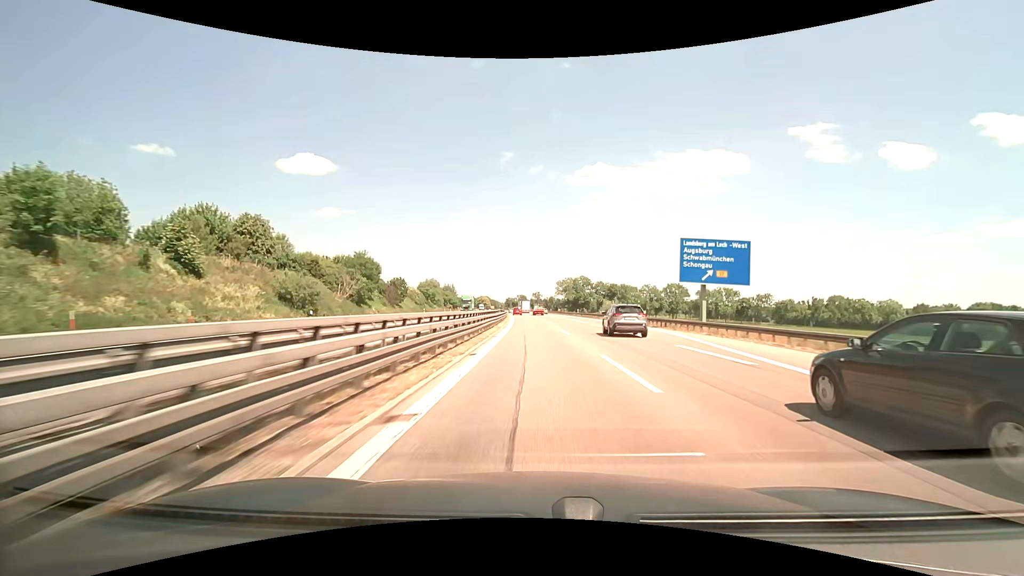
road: motorway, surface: asphalt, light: Day
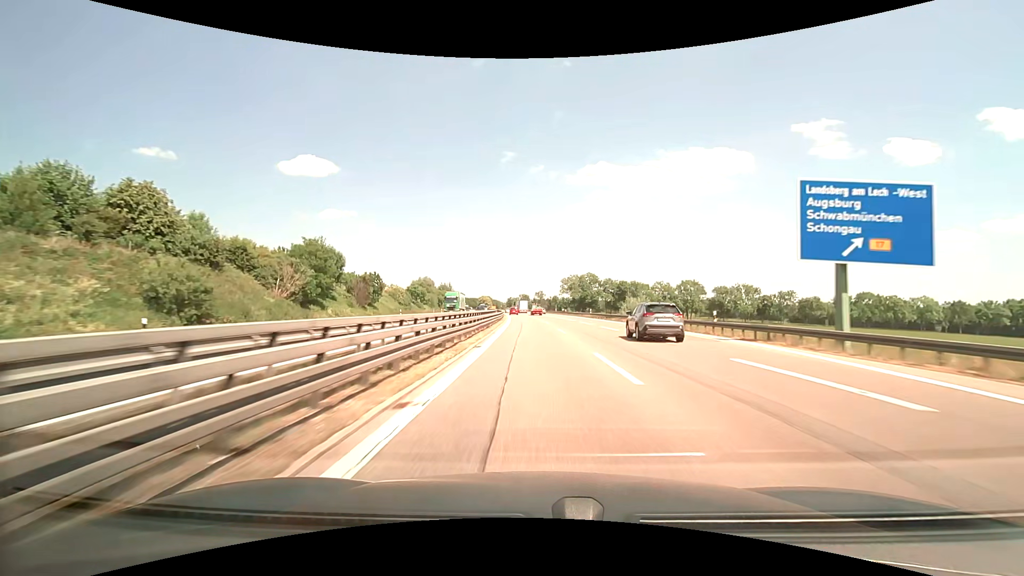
(0.0, +17.4) m; 0°
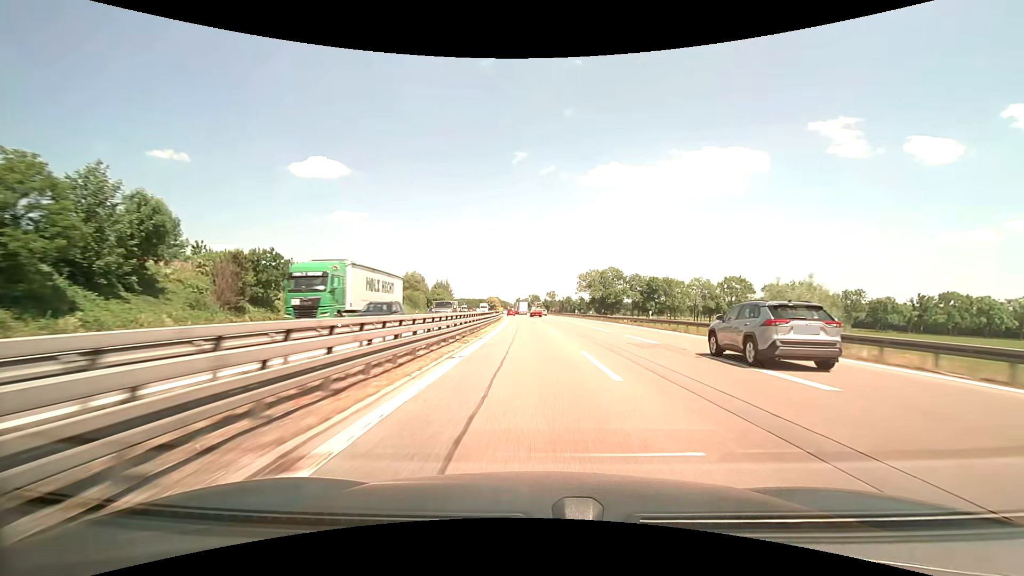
(0.0, +34.8) m; 0°
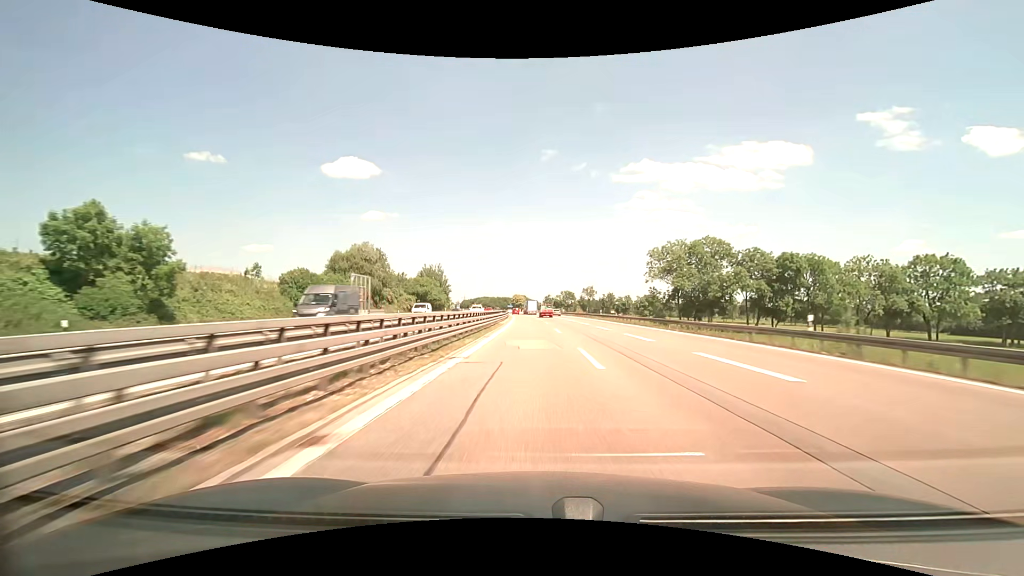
(-2.3, +70.3) m; -4°
(0, +10) (0, +20) (0, +30) (-1, +40) (-1, +50) (-1, +60) (-1, +70) (-1, +80) (-1, +90) (-1, +100) m
